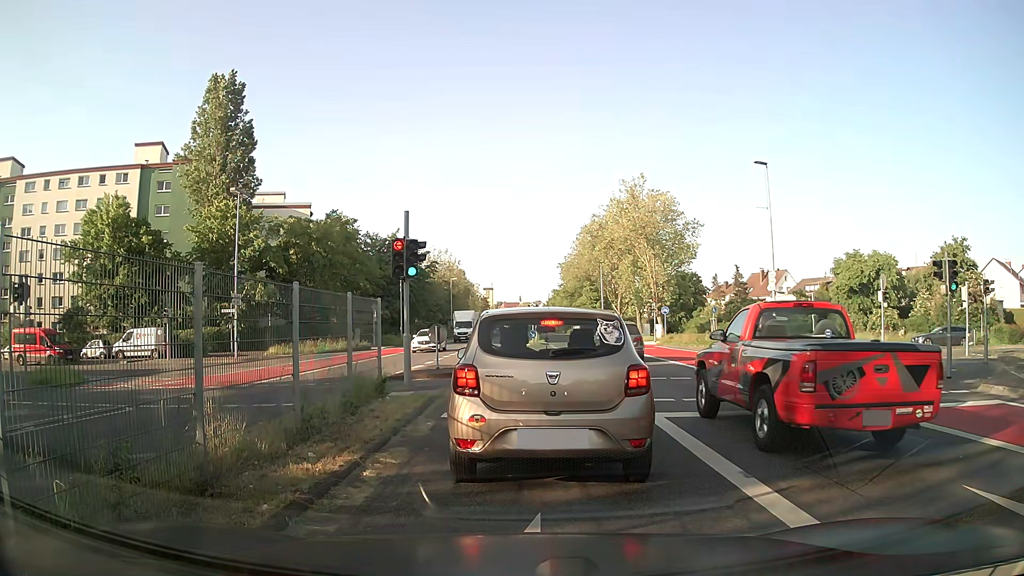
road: residential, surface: asphalt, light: Day
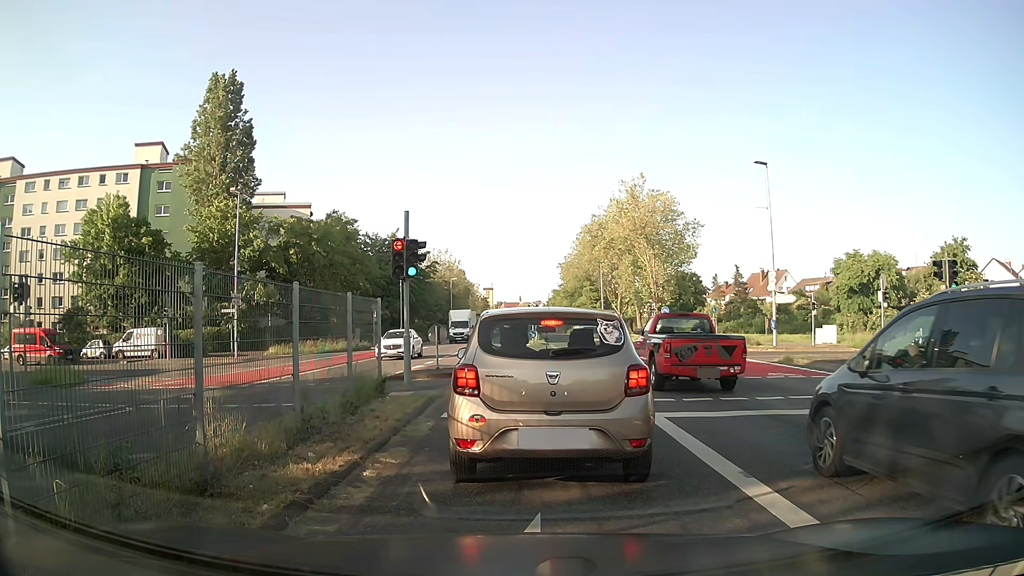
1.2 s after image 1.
(0.0, 0.0) m; 0°
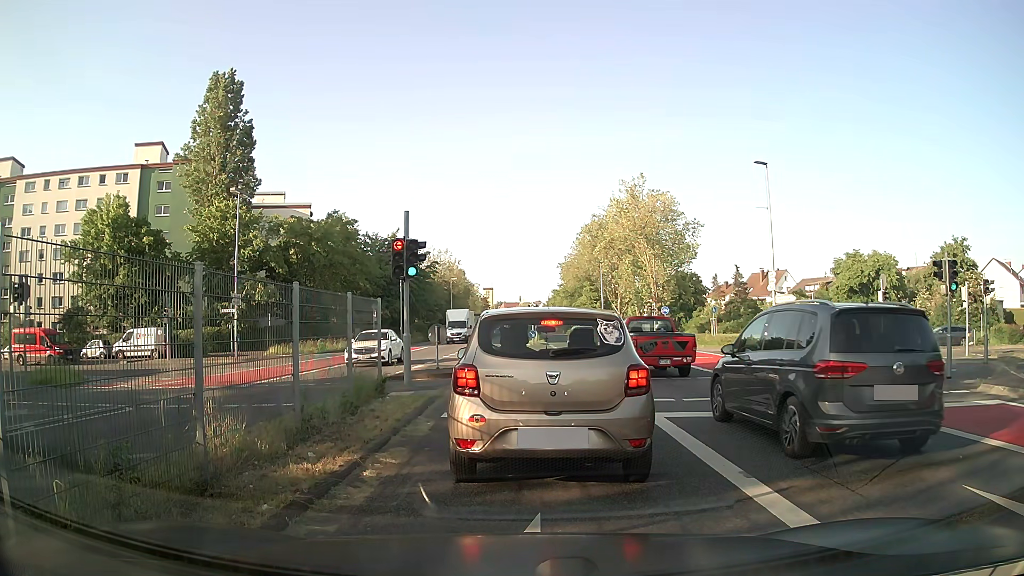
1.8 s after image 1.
(0.0, 0.0) m; 0°
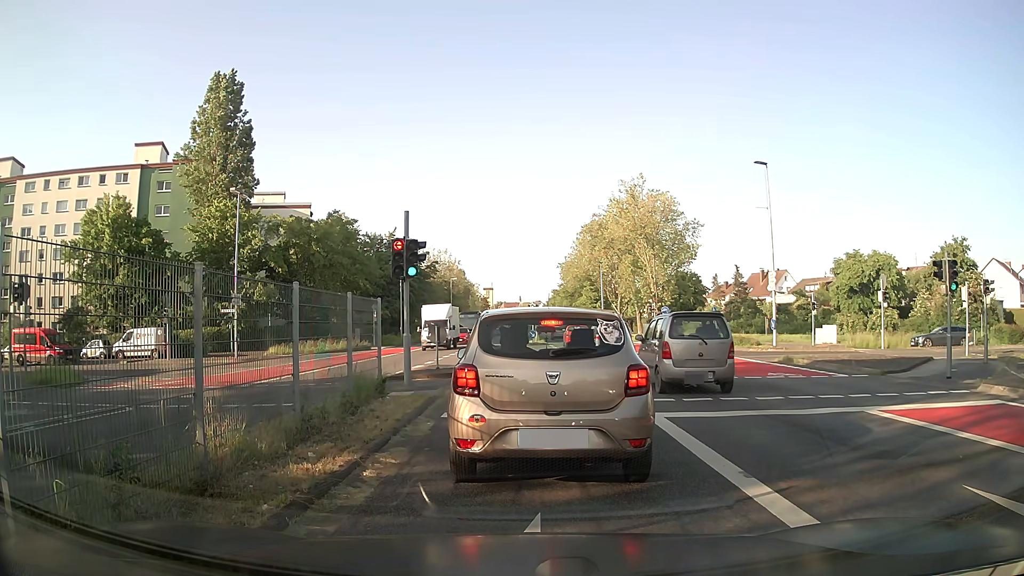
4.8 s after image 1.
(0.0, 0.0) m; 0°
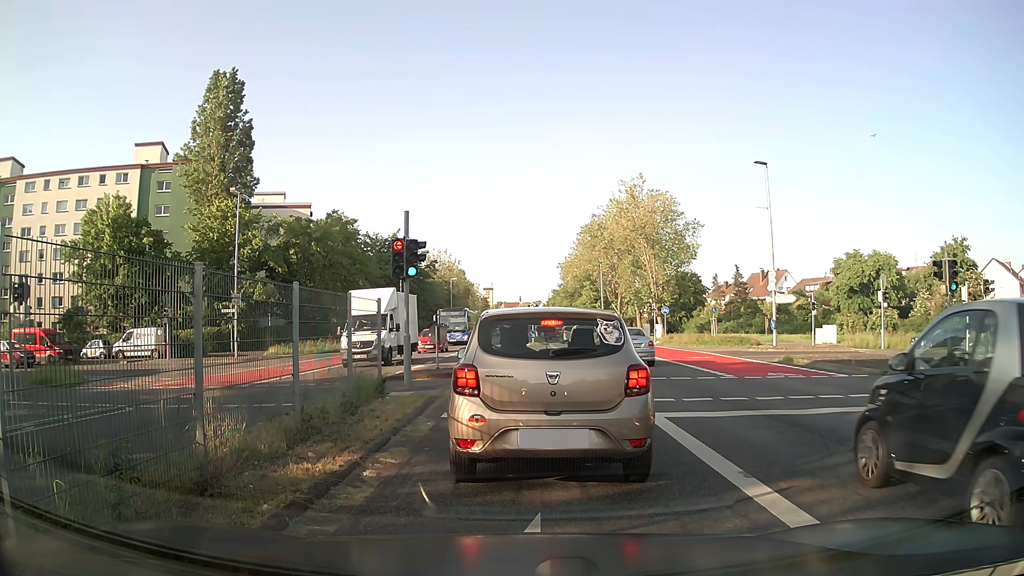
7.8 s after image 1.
(0.0, 0.0) m; 0°
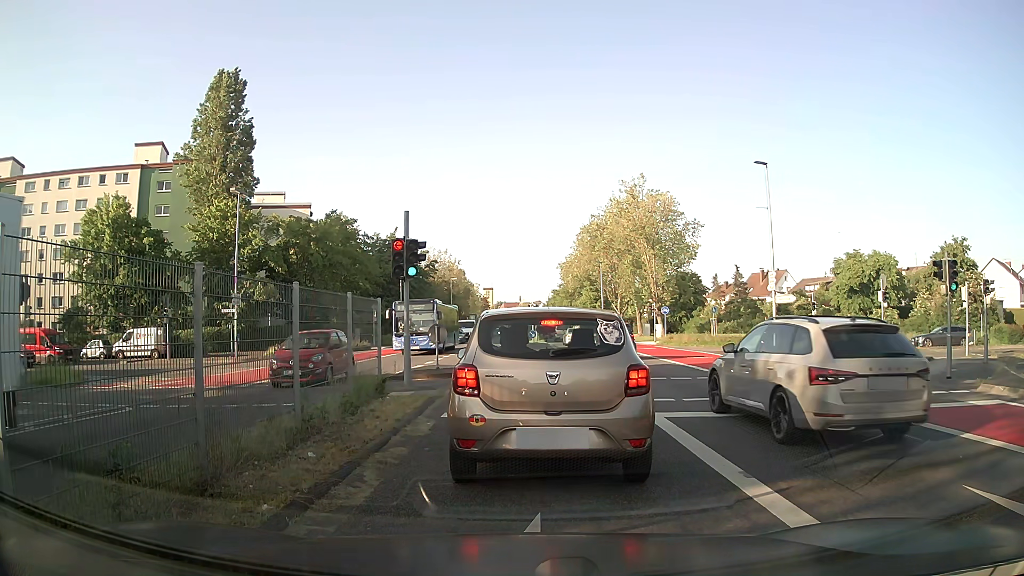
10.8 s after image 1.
(0.0, 0.0) m; 0°
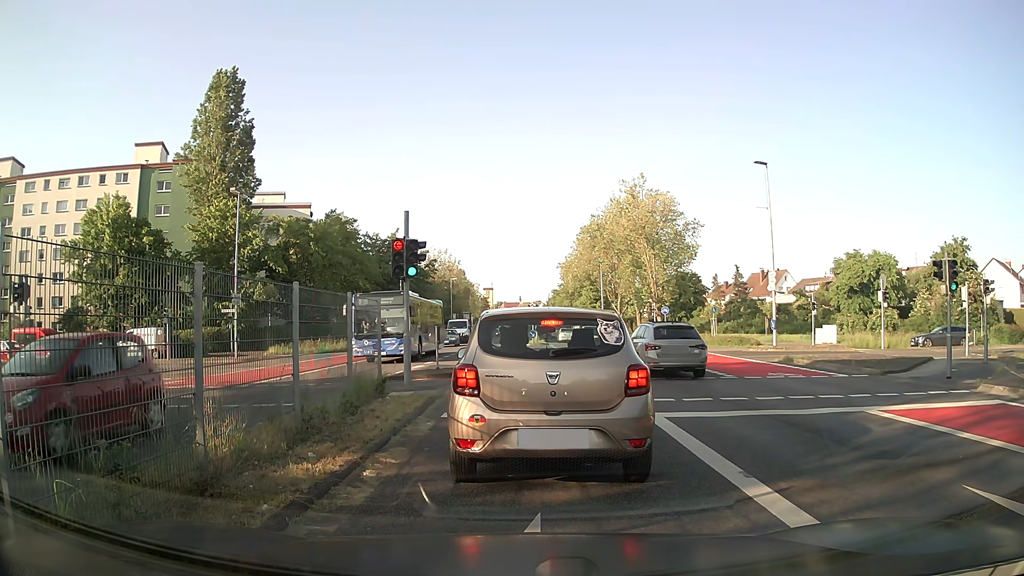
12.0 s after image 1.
(0.0, 0.0) m; 0°
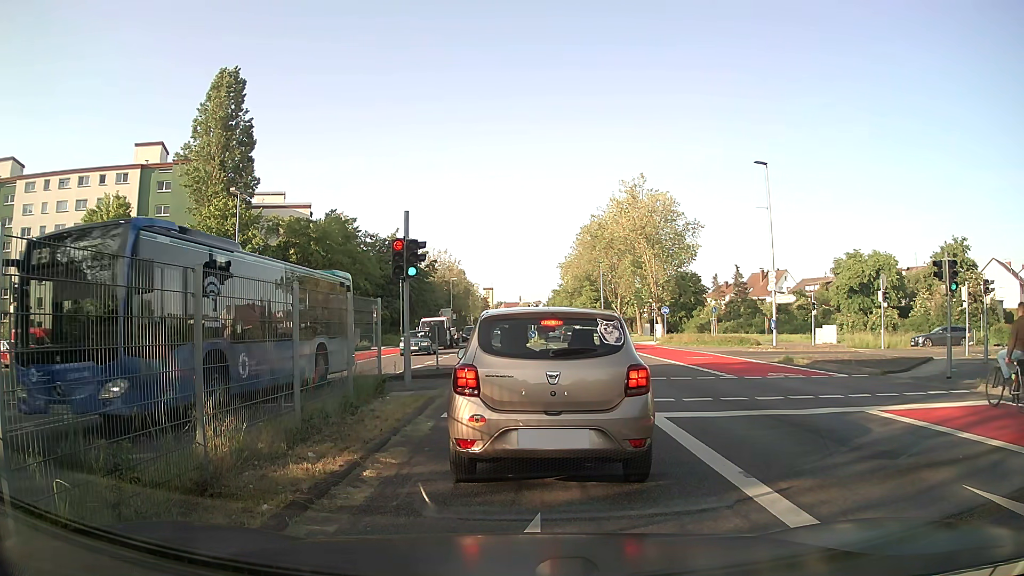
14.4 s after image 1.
(0.0, 0.0) m; 0°
